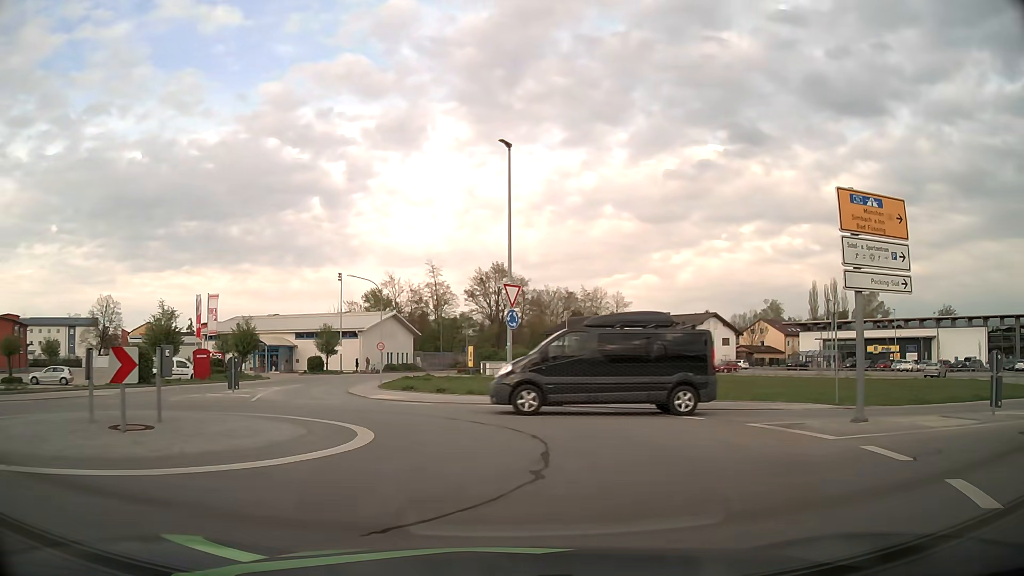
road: residential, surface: asphalt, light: Day
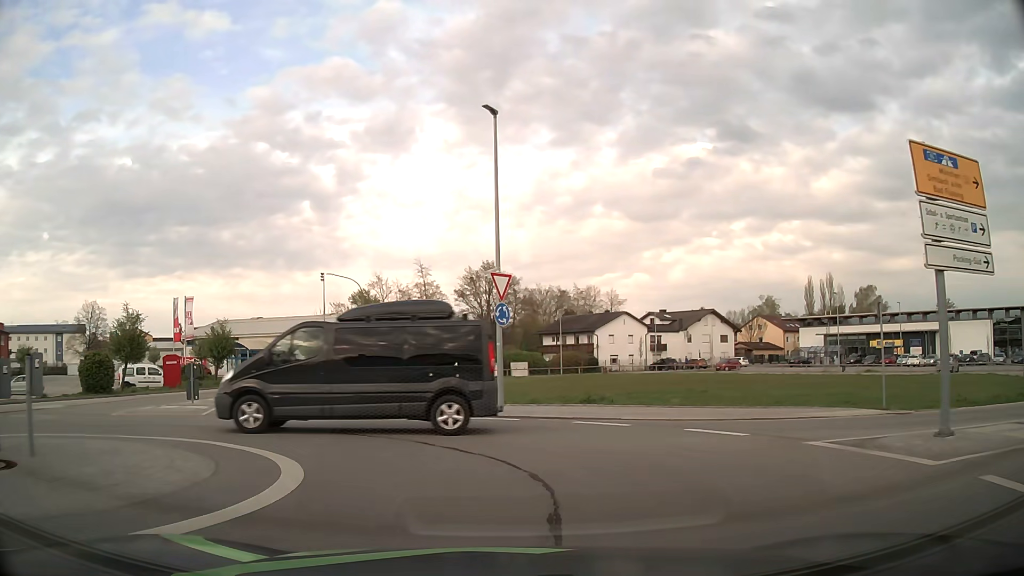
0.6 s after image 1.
(0.0, +3.3) m; 0°
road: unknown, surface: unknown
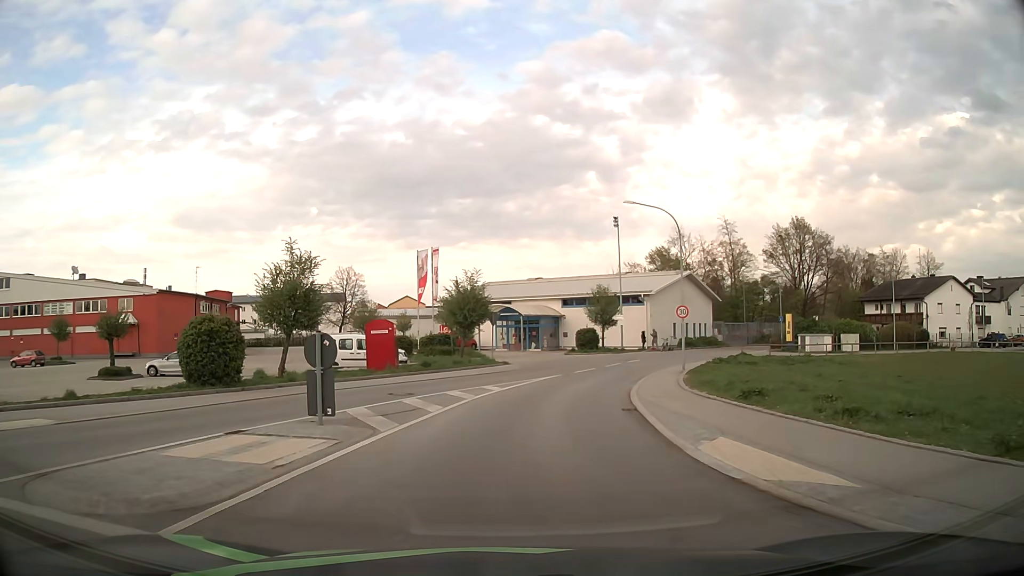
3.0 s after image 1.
(-3.7, +14.6) m; -25°
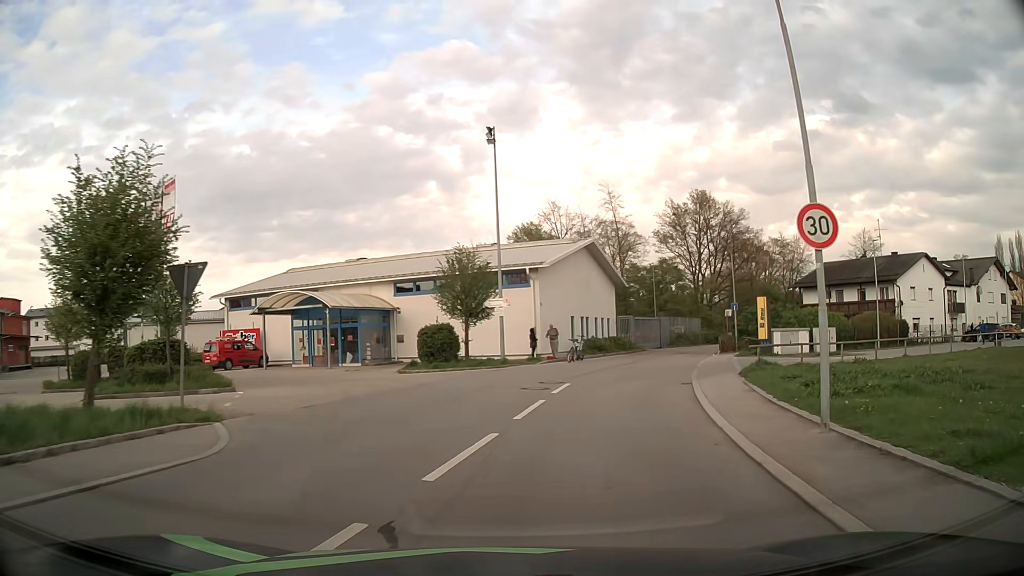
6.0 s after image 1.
(+1.9, +22.7) m; +14°
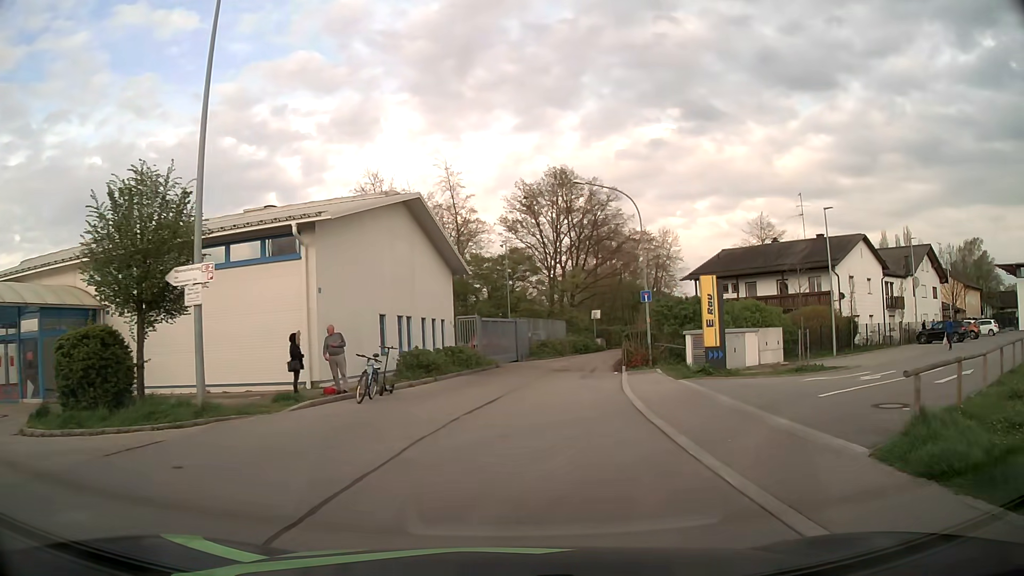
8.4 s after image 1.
(+2.0, +15.6) m; +14°
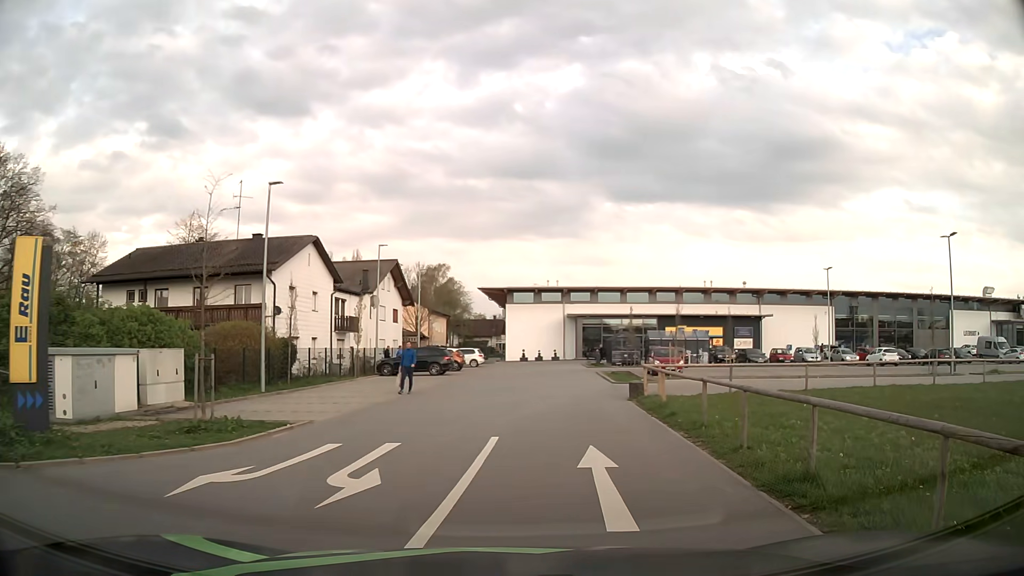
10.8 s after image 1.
(+4.0, +10.6) m; +49°
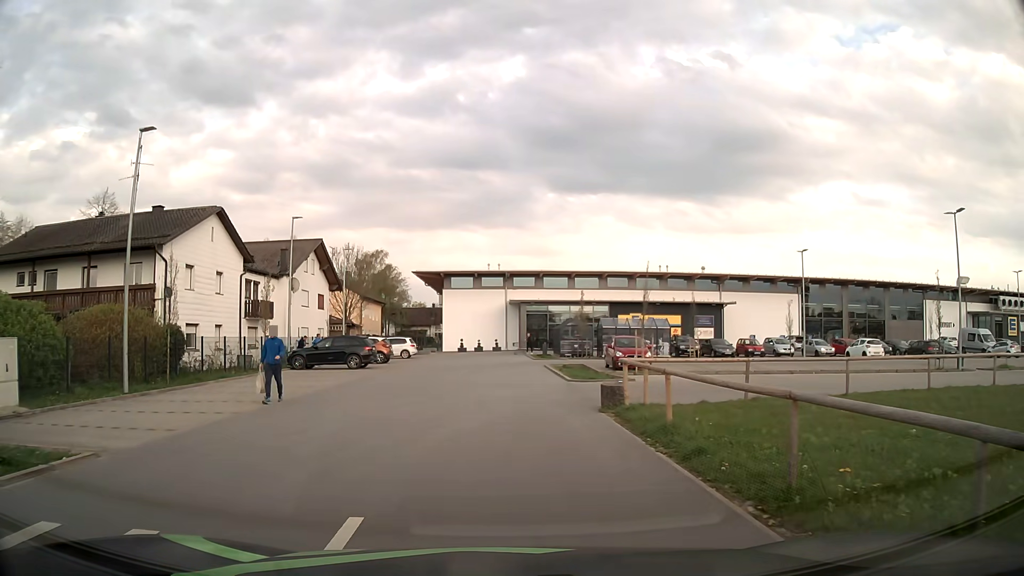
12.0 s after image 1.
(+0.4, +6.2) m; +4°
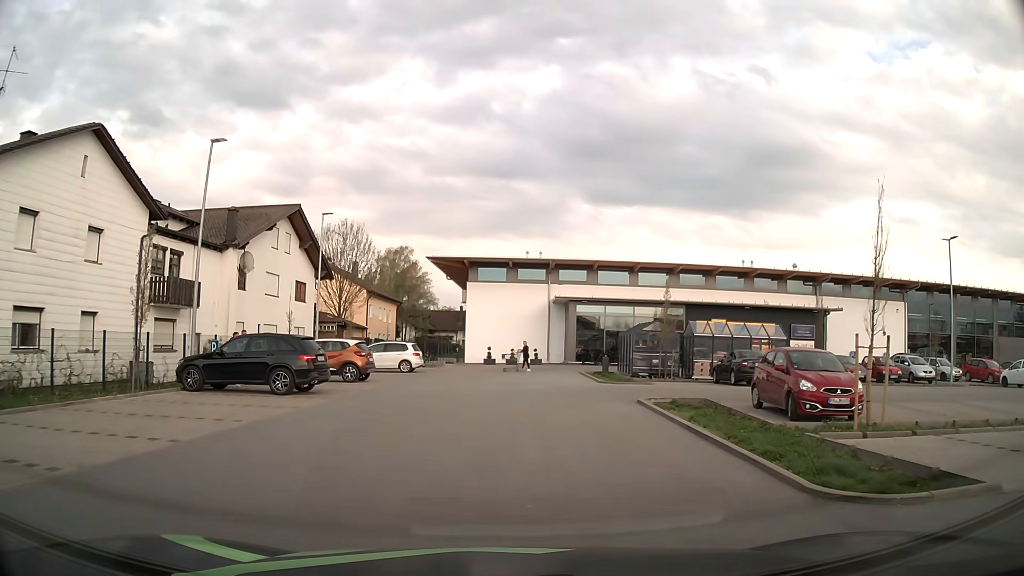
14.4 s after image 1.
(-0.5, +15.5) m; -3°
